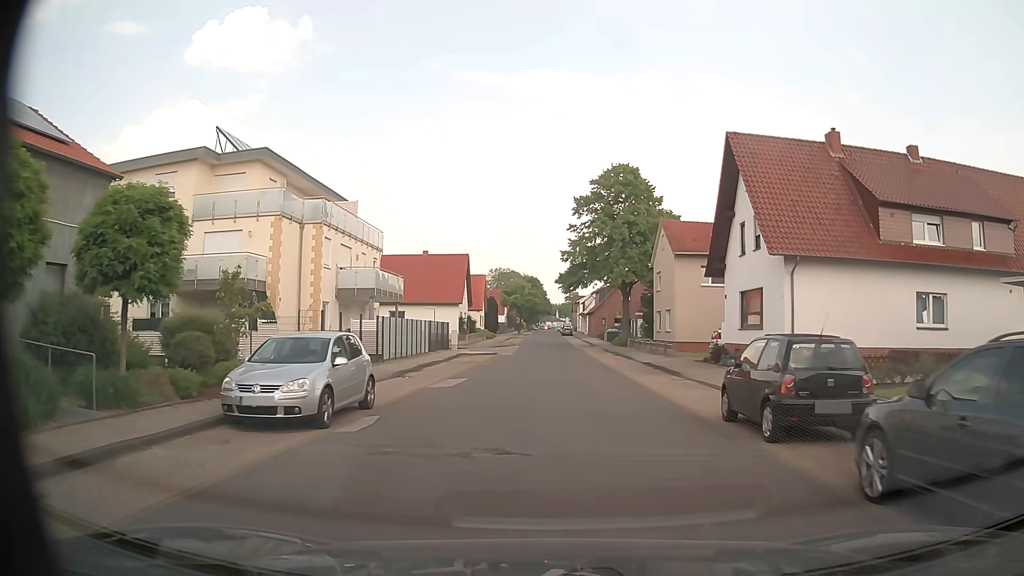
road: tertiary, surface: asphalt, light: Day
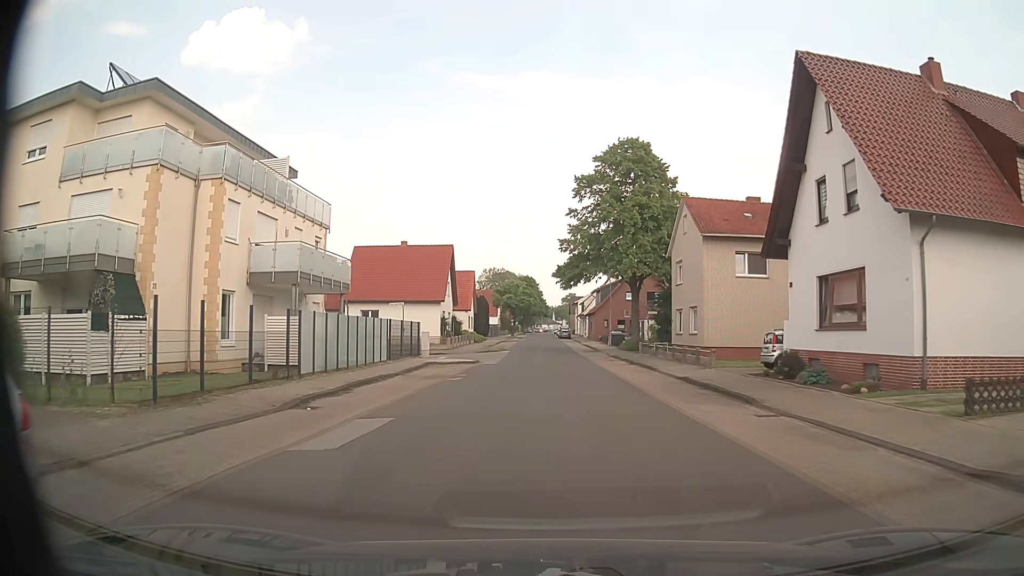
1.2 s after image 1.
(0.0, +9.6) m; +1°
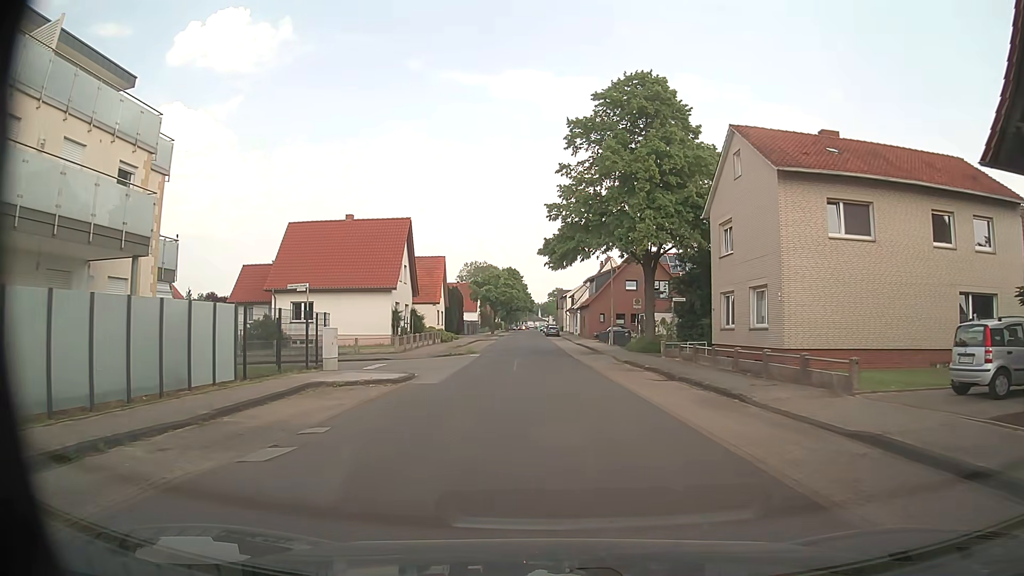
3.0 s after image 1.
(0.0, +14.4) m; +1°
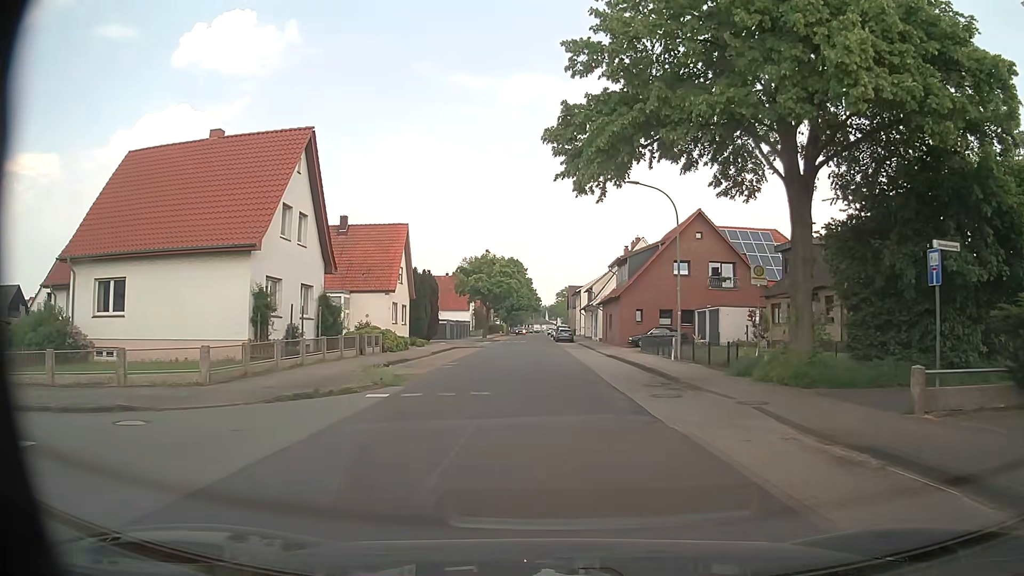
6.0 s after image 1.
(-0.3, +24.0) m; -1°
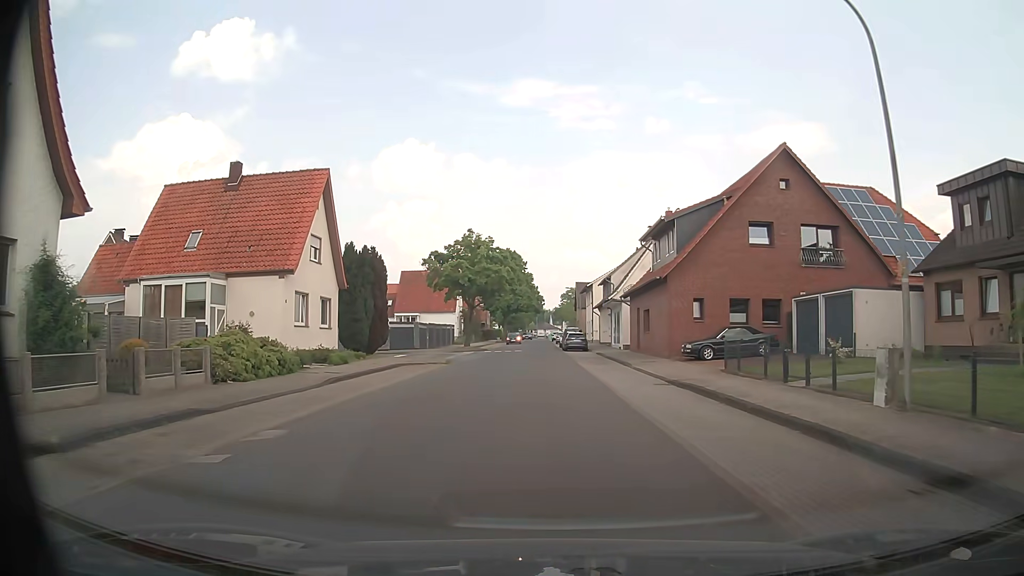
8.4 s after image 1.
(0.0, +19.0) m; -1°
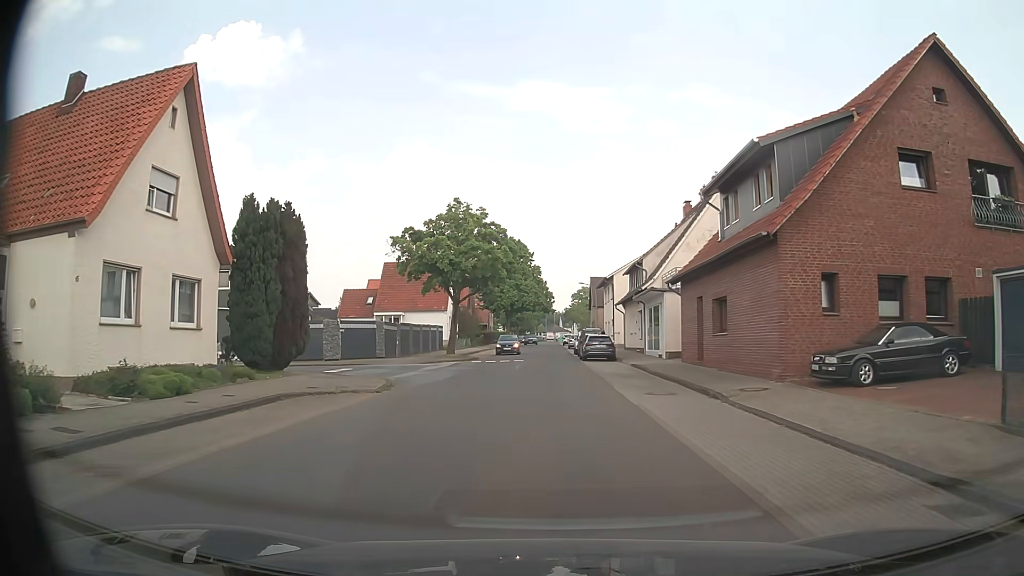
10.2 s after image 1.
(+0.1, +14.2) m; 0°
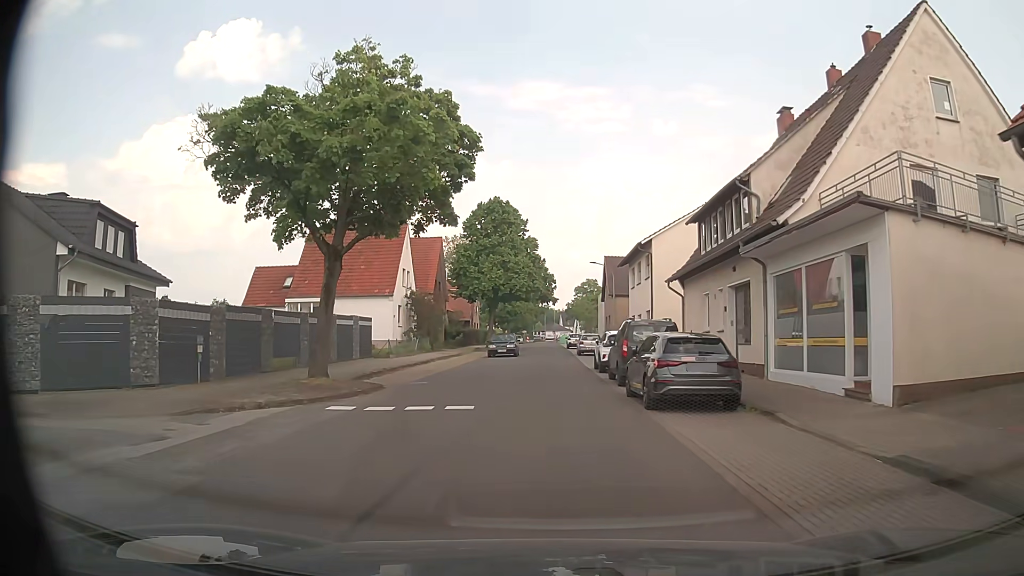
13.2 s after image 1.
(0.0, +23.8) m; 0°
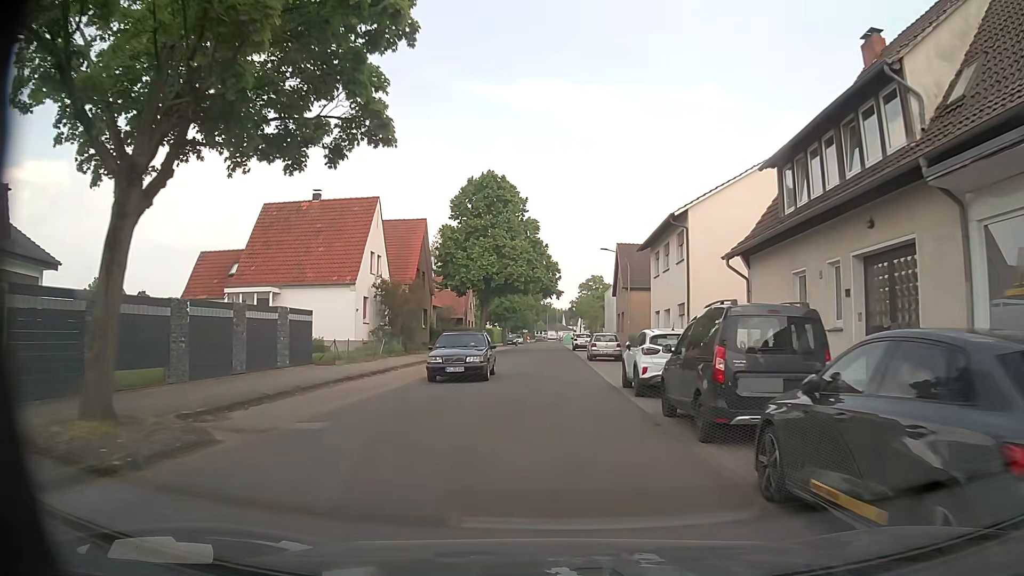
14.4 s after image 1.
(0.0, +9.6) m; 0°
(0, +10) (0, +20) (0, +30) (0, +40) (0, +50) (0, +60) (0, +70) (0, +80) (0, +90) (0, +100) m
